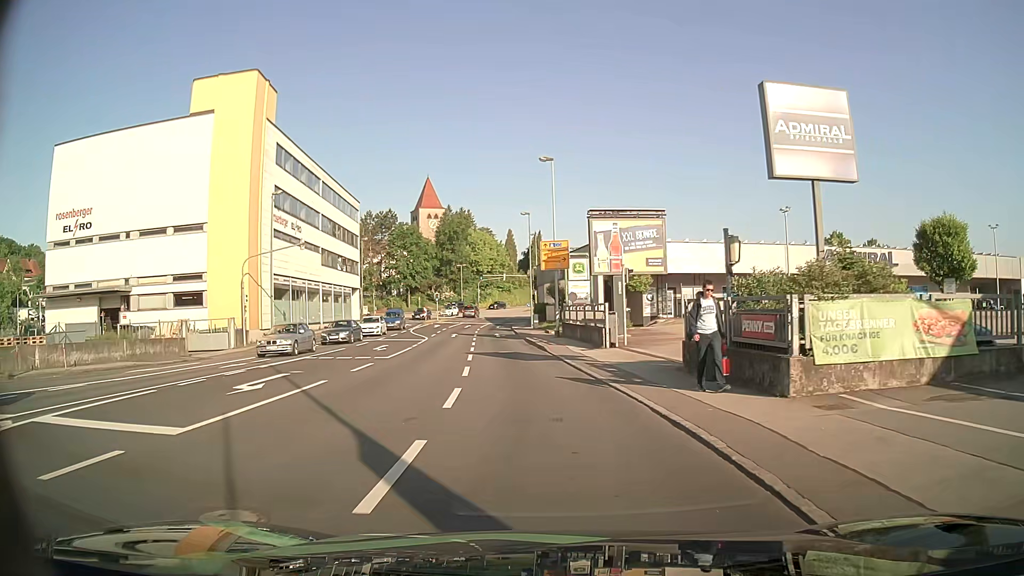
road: tertiary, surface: asphalt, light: Day
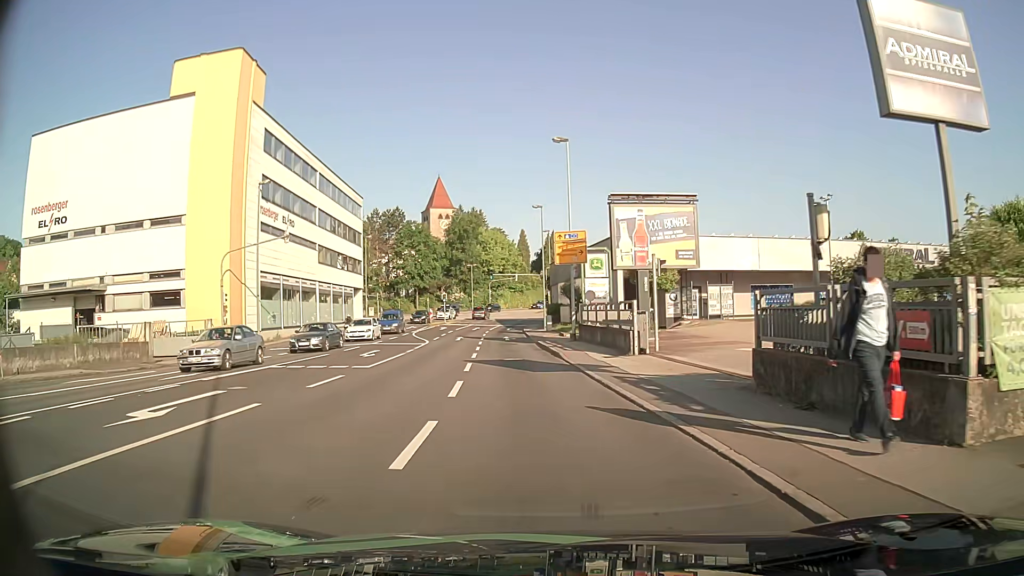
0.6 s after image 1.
(-0.1, +4.6) m; -1°
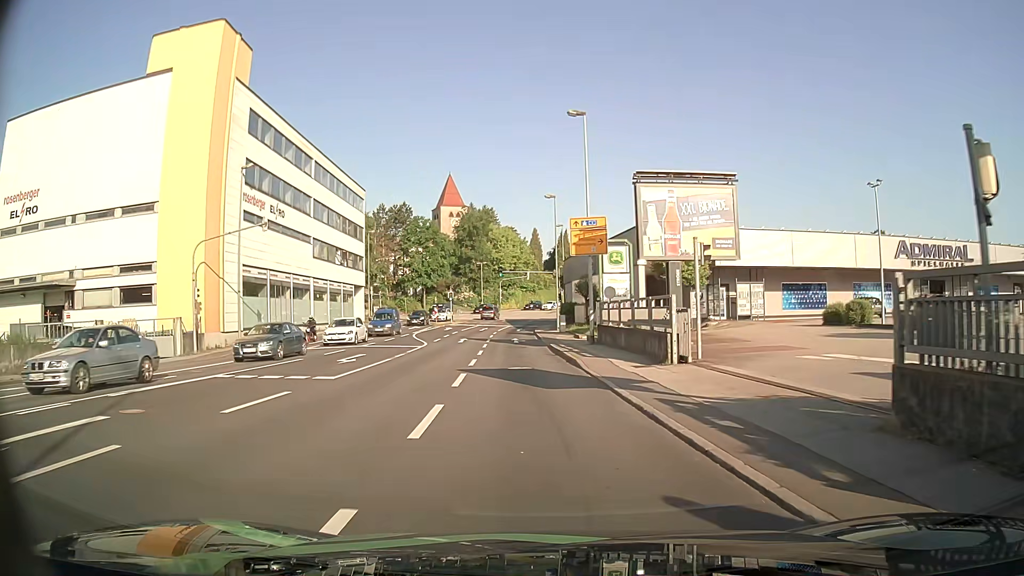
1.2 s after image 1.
(0.0, +4.5) m; -1°
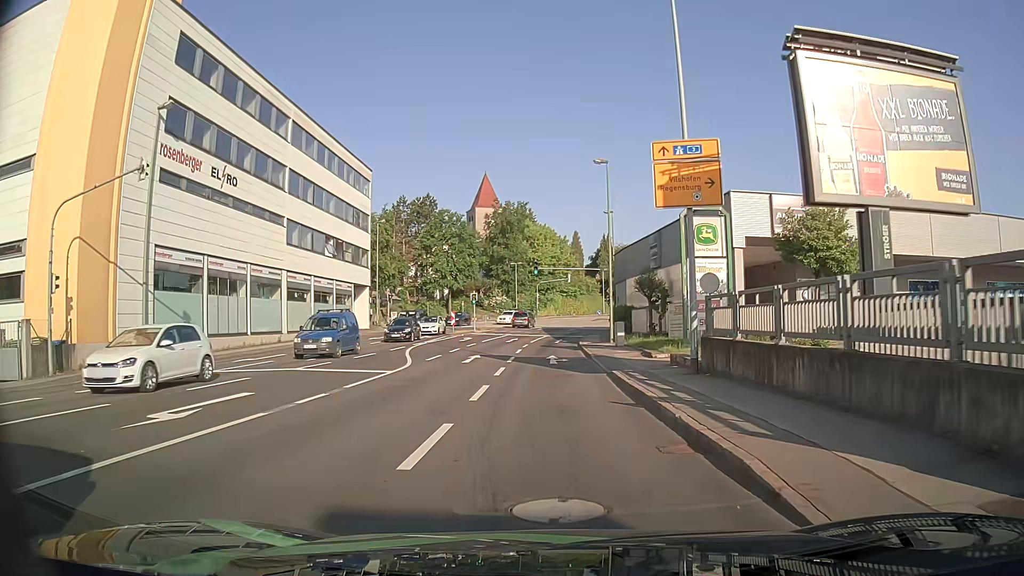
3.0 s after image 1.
(-0.5, +13.6) m; -3°
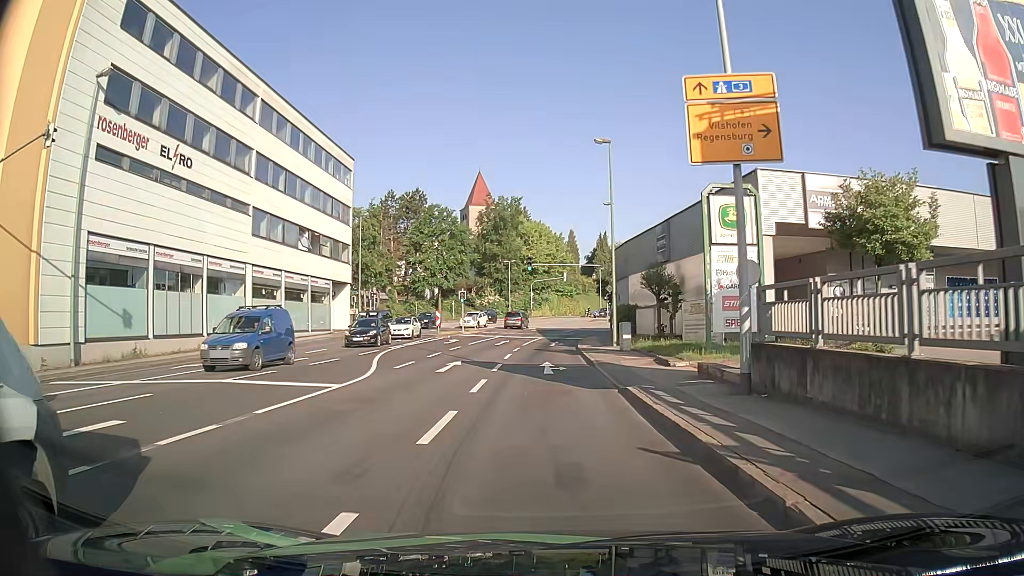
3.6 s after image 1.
(0.0, +4.5) m; 0°
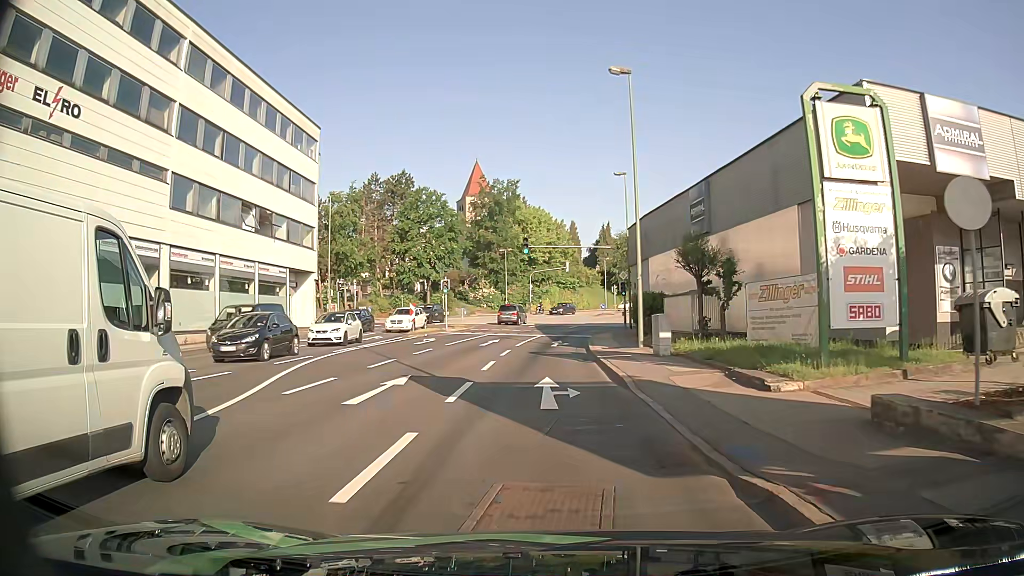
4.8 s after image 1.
(0.0, +9.0) m; +1°
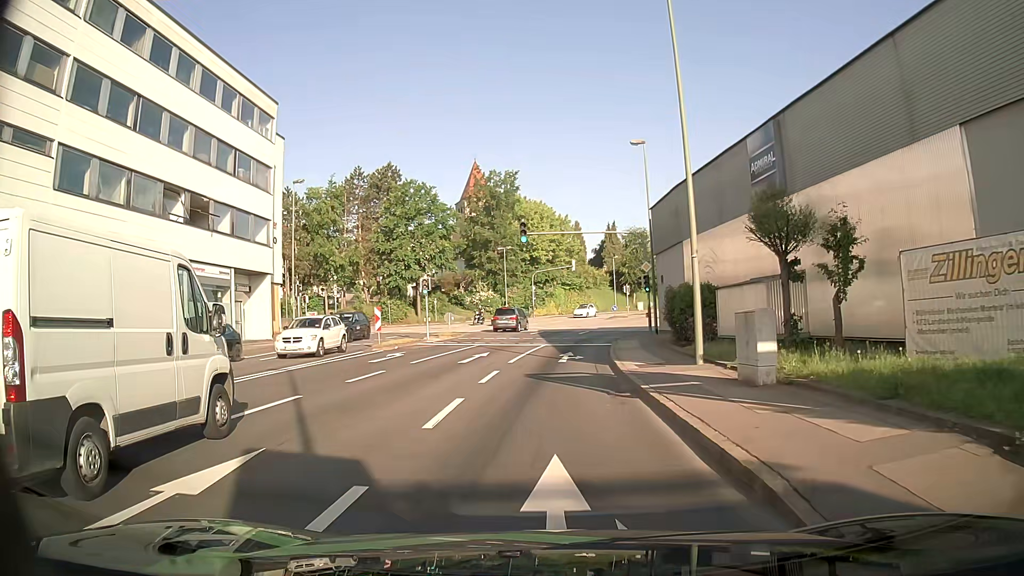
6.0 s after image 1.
(-0.1, +8.5) m; -2°
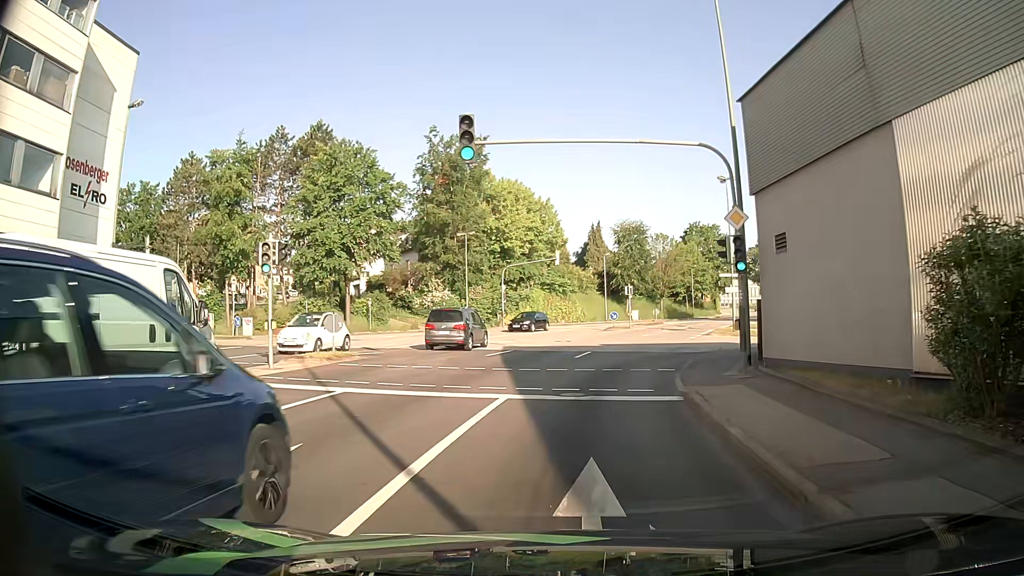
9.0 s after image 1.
(+0.3, +18.6) m; +3°
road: tertiary_link
